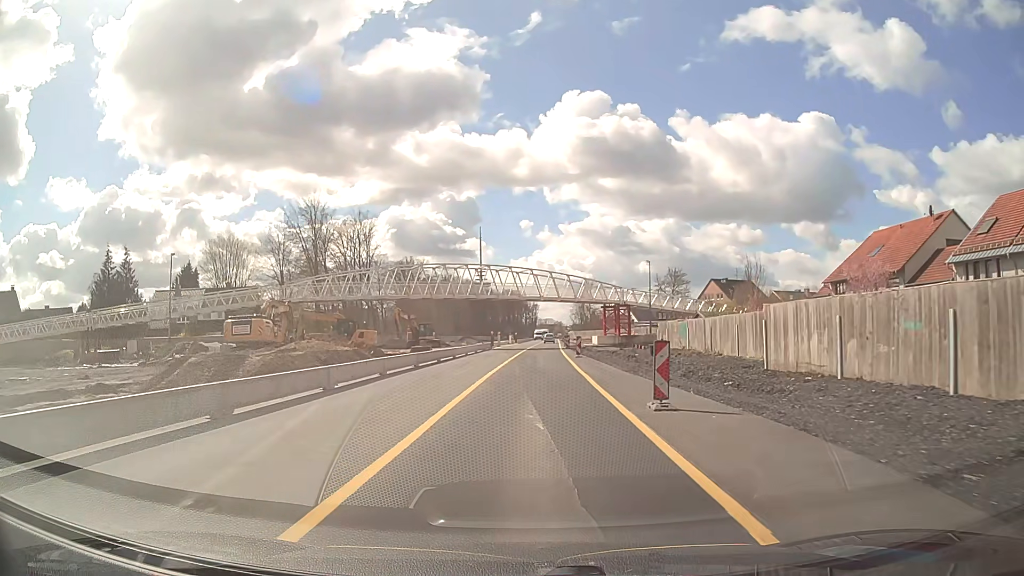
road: trunk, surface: asphalt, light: Day
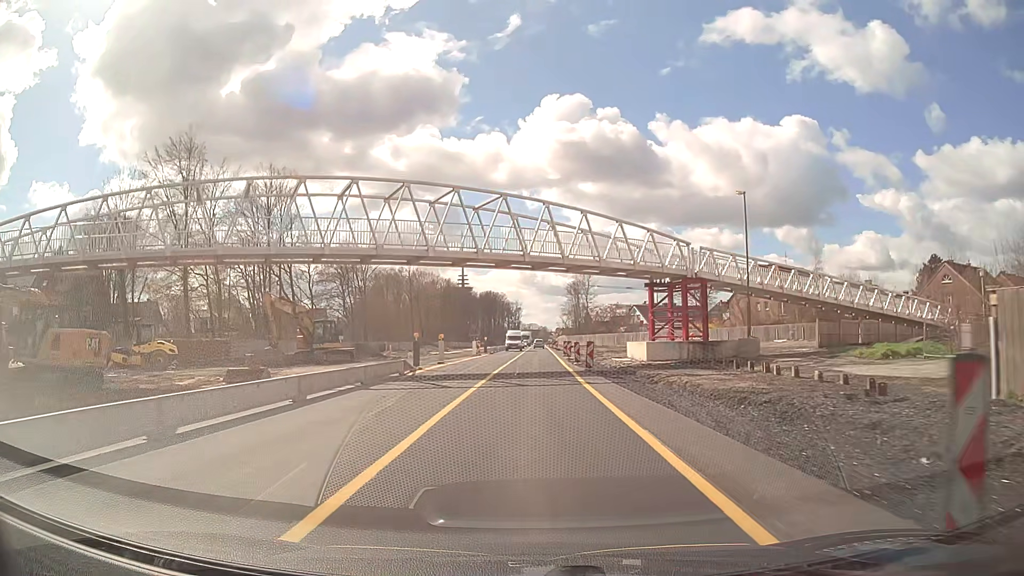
(+0.6, +38.0) m; +1°
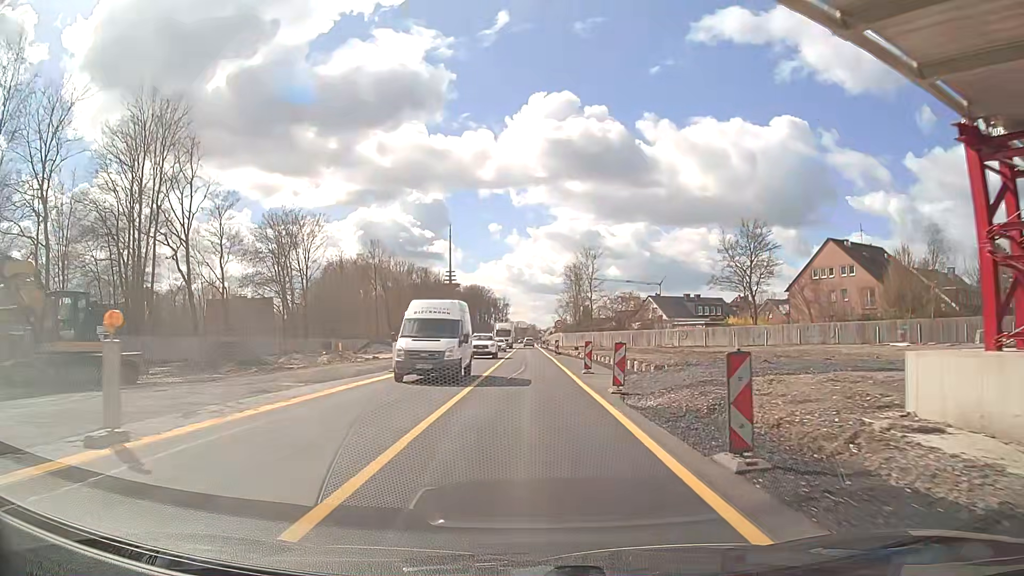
(+0.2, +30.4) m; +1°
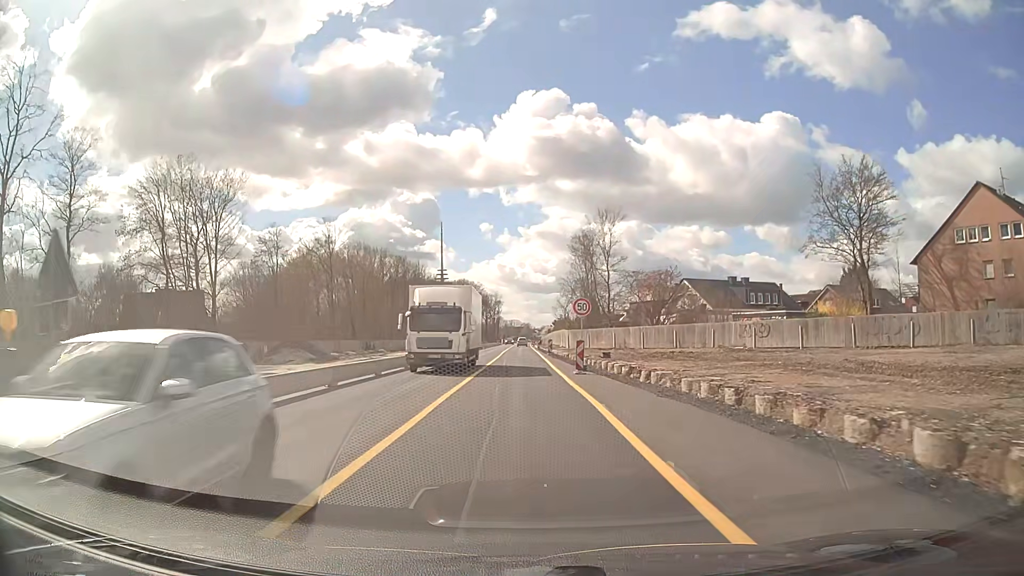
(+0.1, +30.5) m; 0°
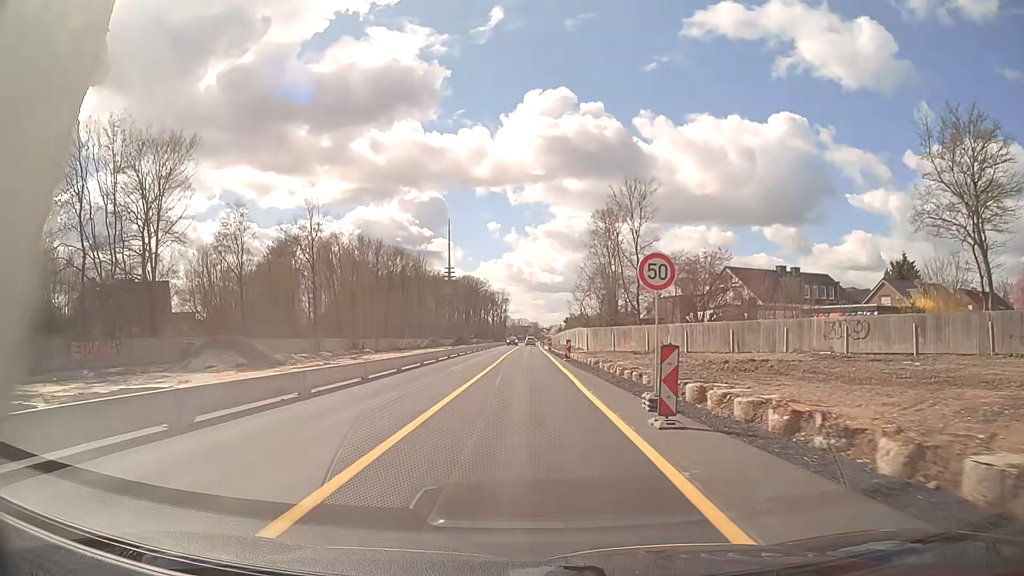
(0.0, +15.2) m; 0°
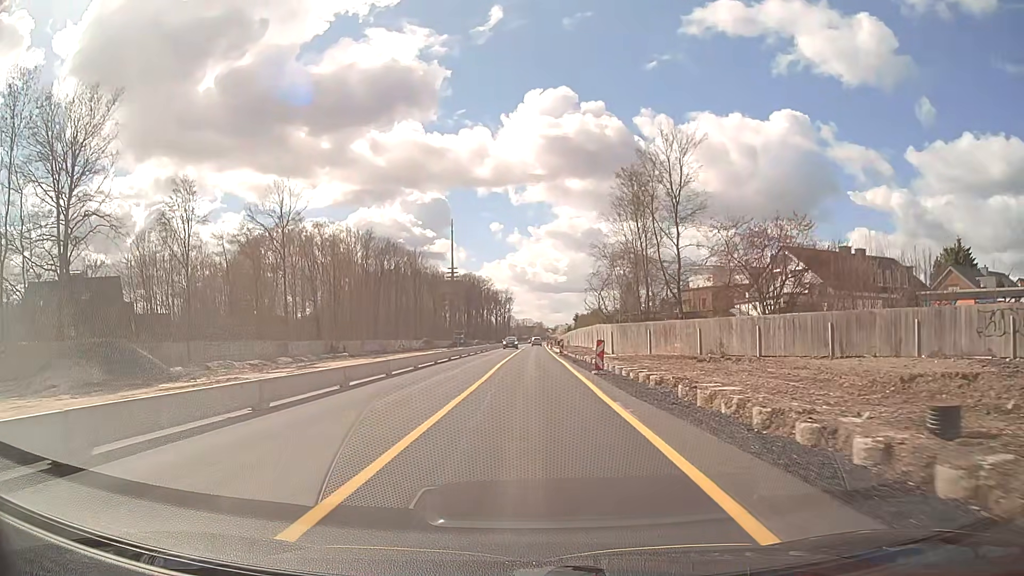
(-0.1, +15.3) m; -1°
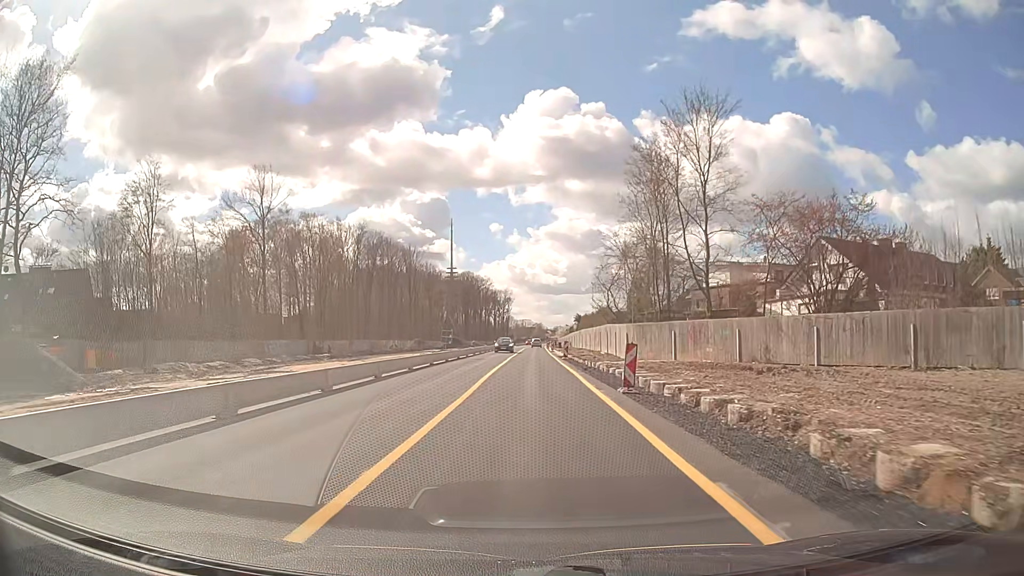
(0.0, +7.6) m; 0°
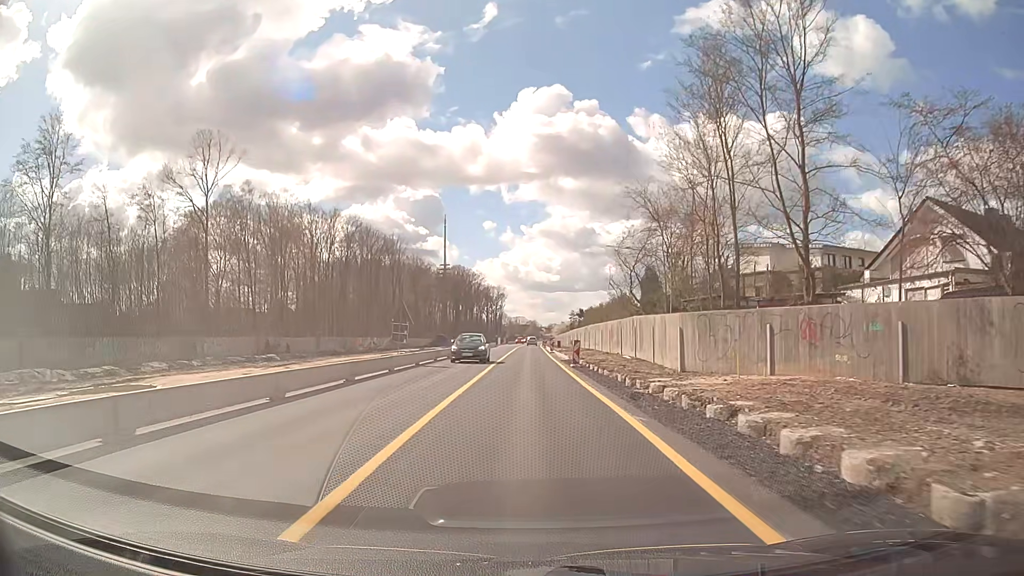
(+0.1, +15.3) m; +1°
(0, +10) (0, +20) (0, +30) (0, +40) (0, +50) (0, +60) (0, +70) (0, +80) (0, +90) (0, +100) m
